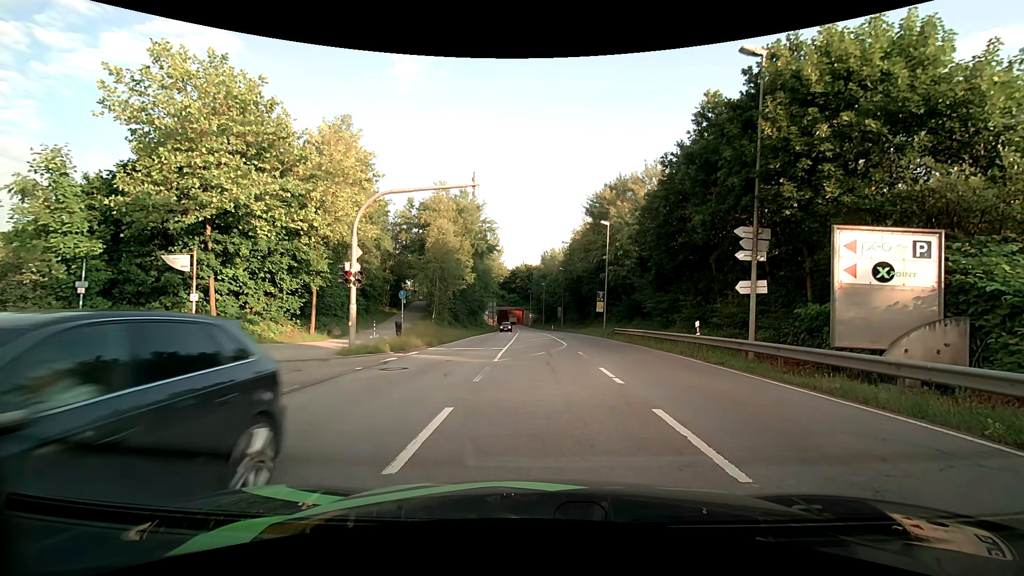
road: secondary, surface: asphalt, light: Day
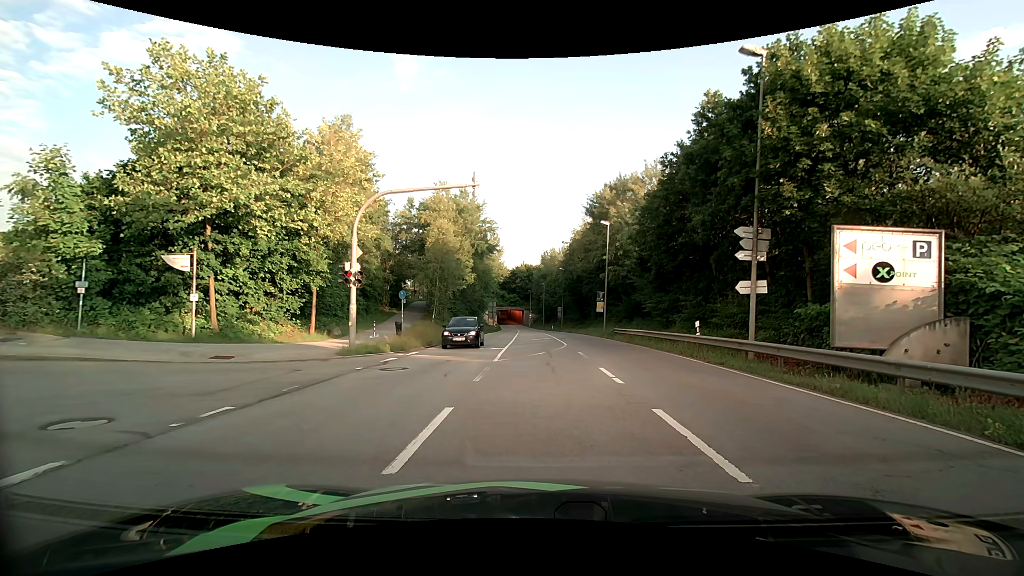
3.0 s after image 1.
(0.0, 0.0) m; 0°
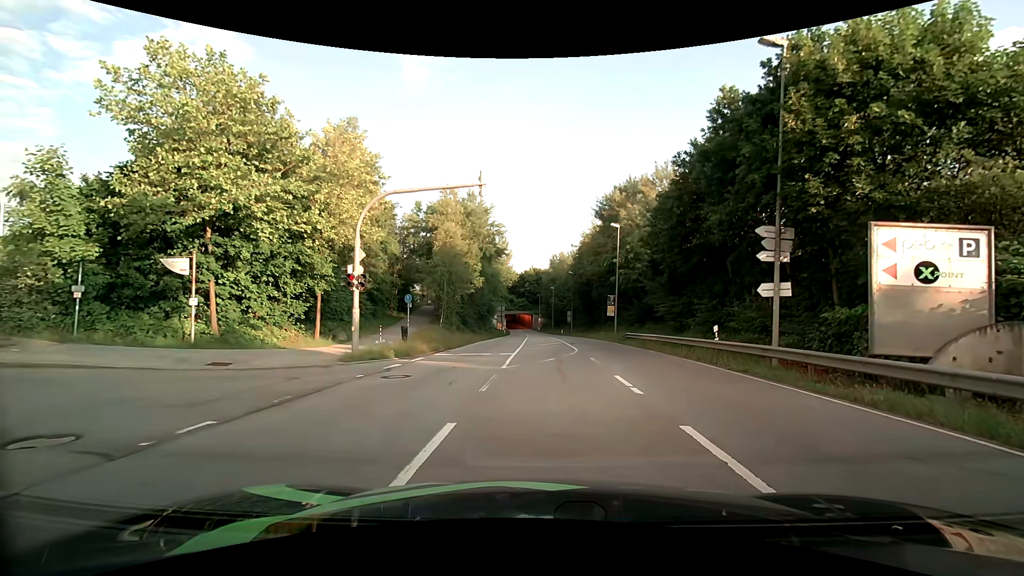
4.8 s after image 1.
(0.0, +0.8) m; 0°
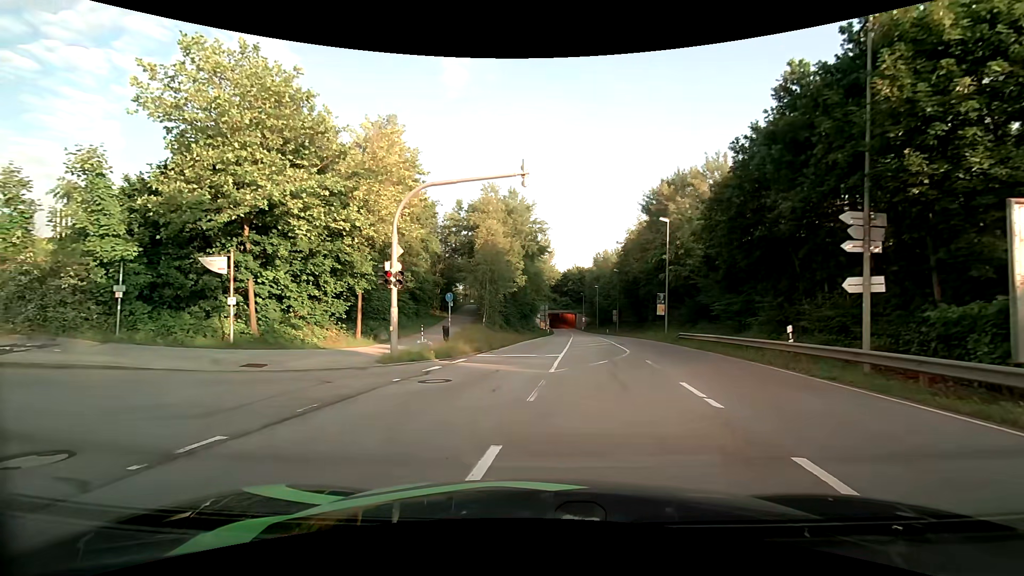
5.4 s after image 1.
(-0.1, +1.3) m; -5°
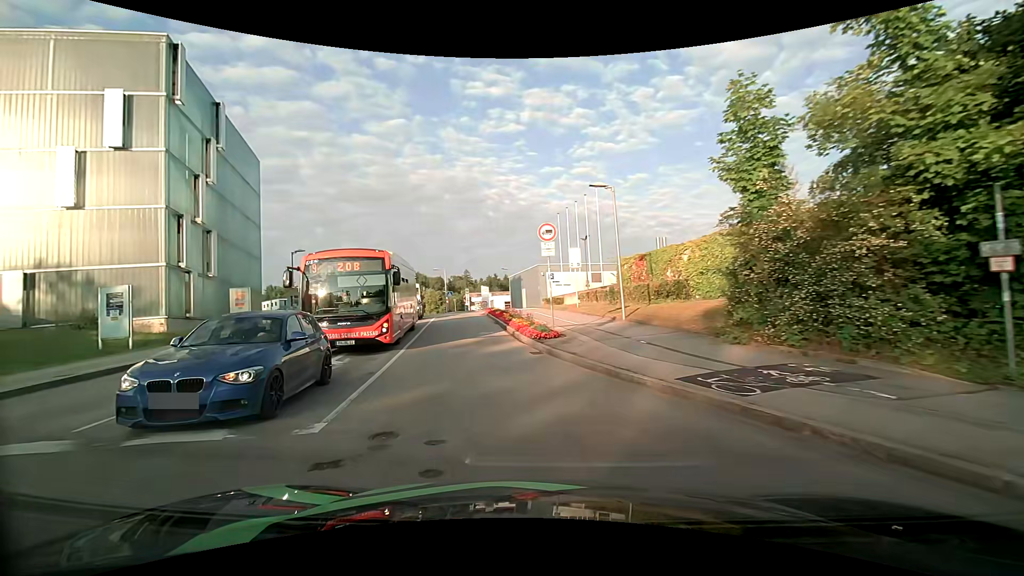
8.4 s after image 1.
(-8.2, +9.7) m; -74°
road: residential
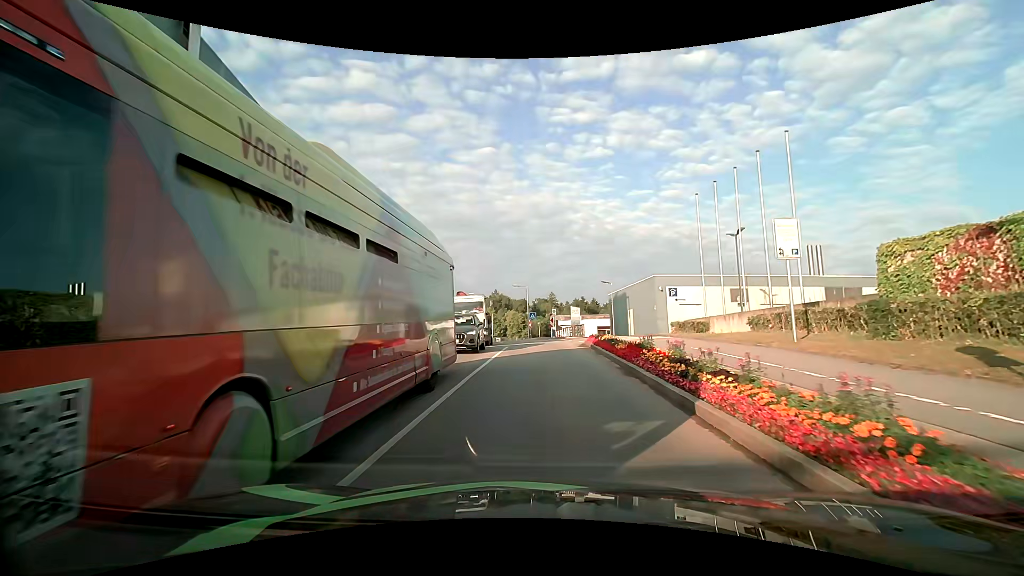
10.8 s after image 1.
(-1.8, +13.9) m; -10°
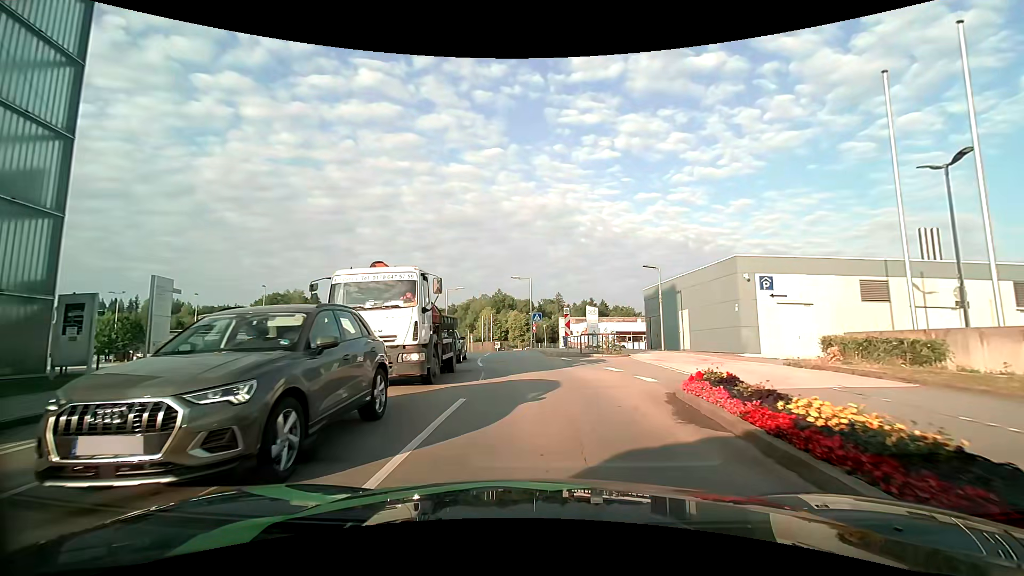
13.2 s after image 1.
(0.0, +15.0) m; 0°
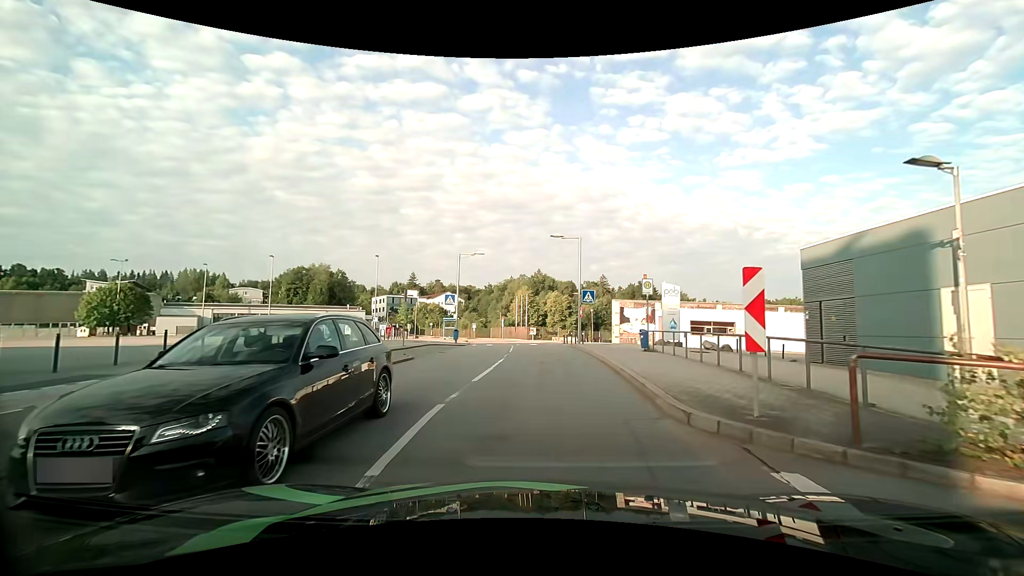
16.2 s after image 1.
(-0.7, +16.5) m; -4°
(0, +10) (0, +20) (0, +30) (-1, +40) (-2, +50) (-4, +60) (-6, +70) (-8, +79) (-11, +89) (-15, +98) m
